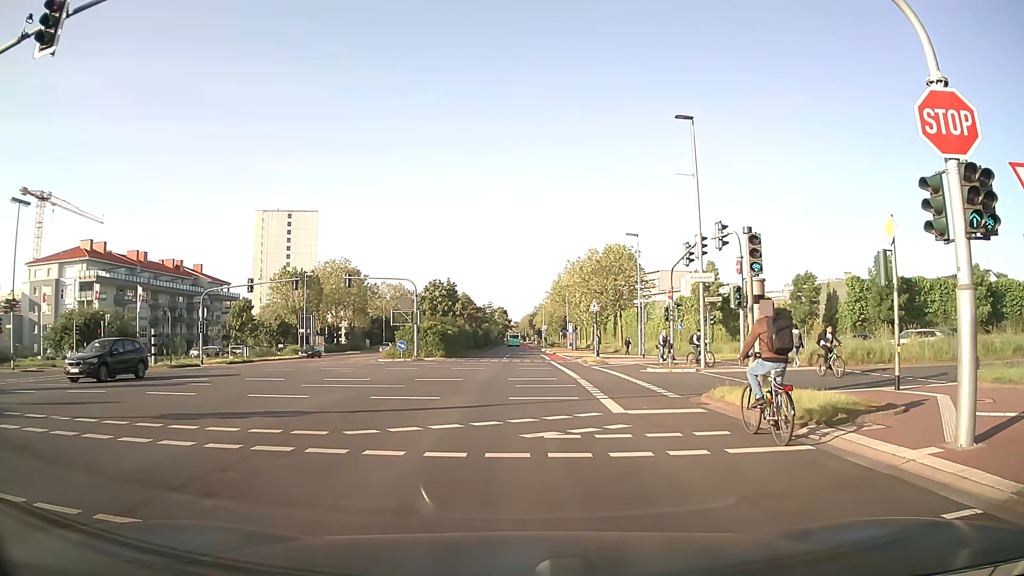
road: secondary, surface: asphalt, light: Day
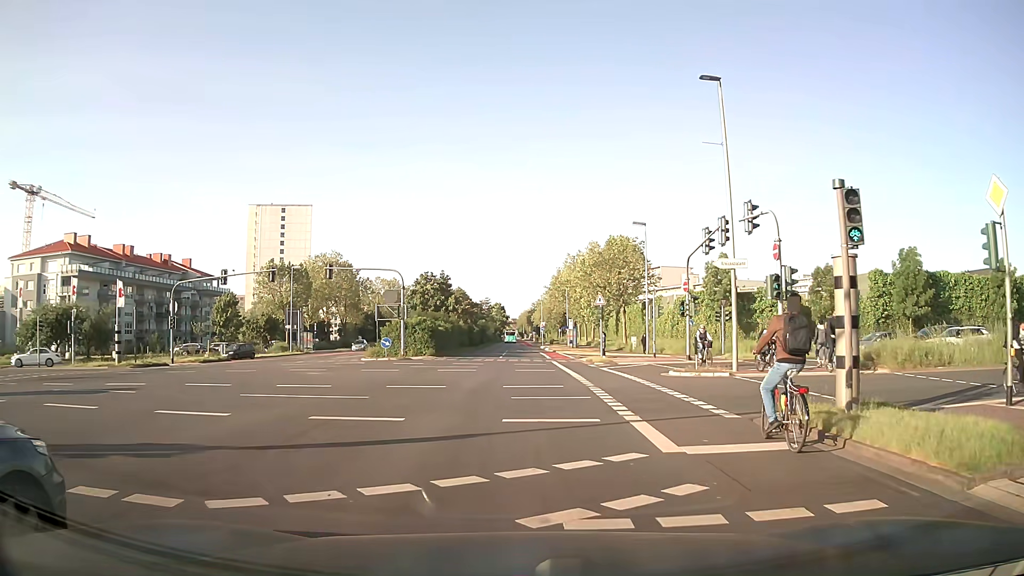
(0.0, +4.8) m; 0°
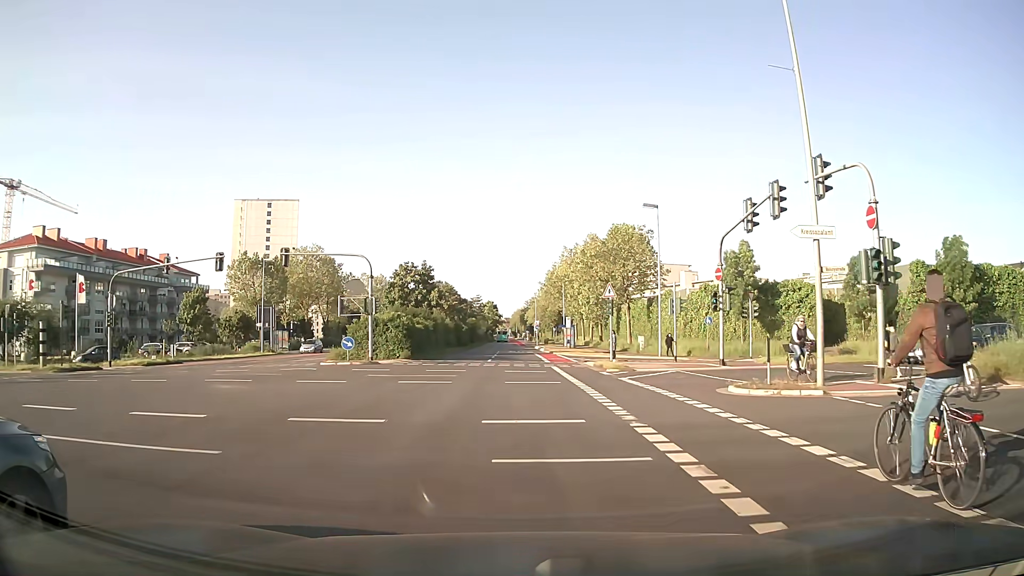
(0.0, +7.7) m; 0°
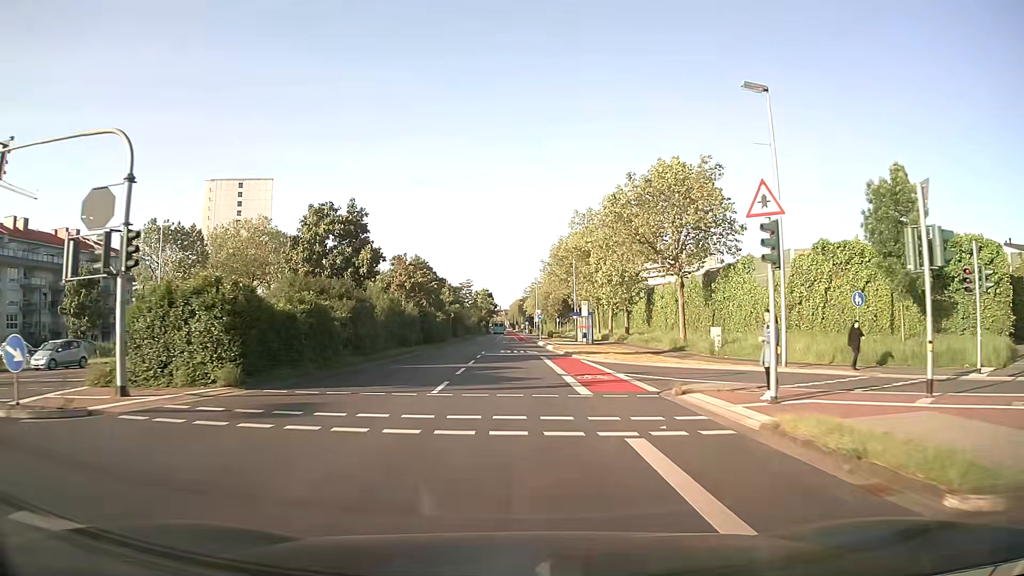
(+0.3, +23.2) m; 0°
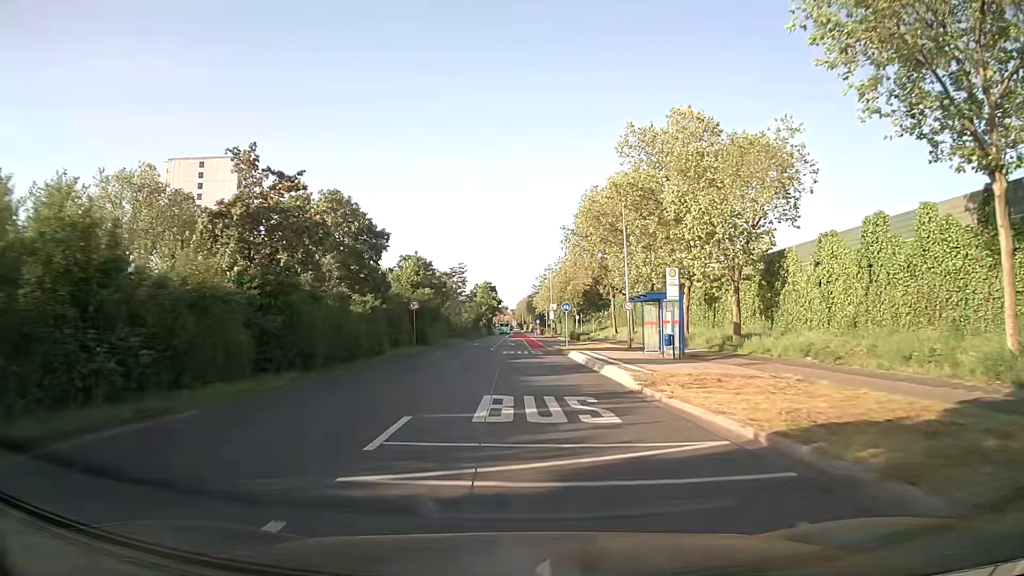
(-0.2, +31.1) m; -1°
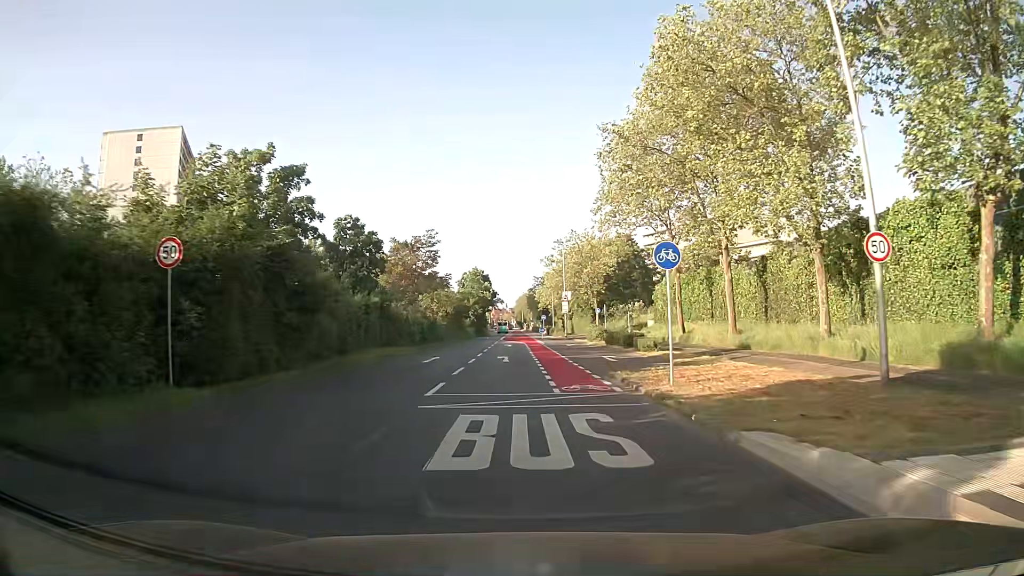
(0.0, +30.6) m; 0°
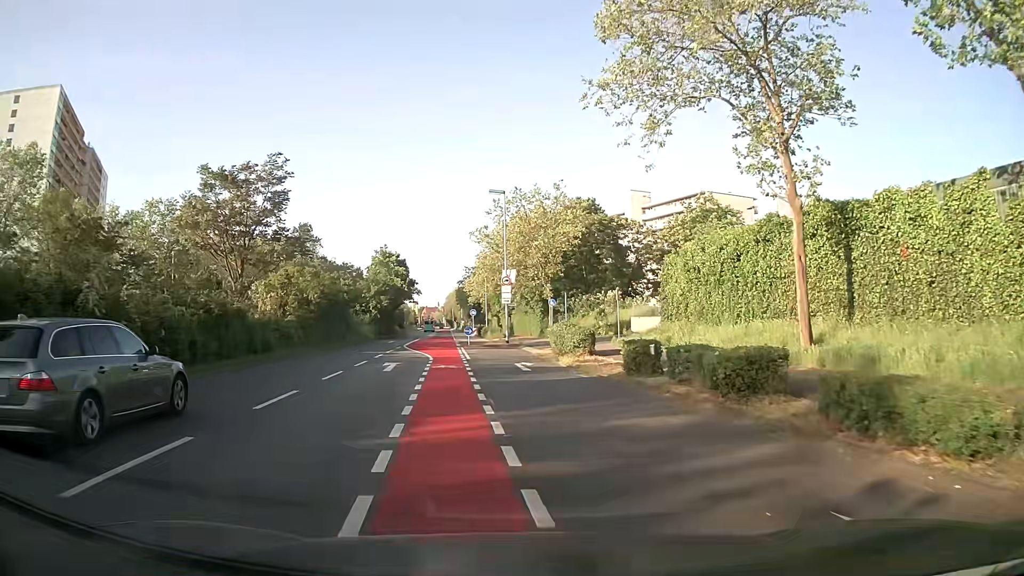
(+1.3, +26.7) m; +6°
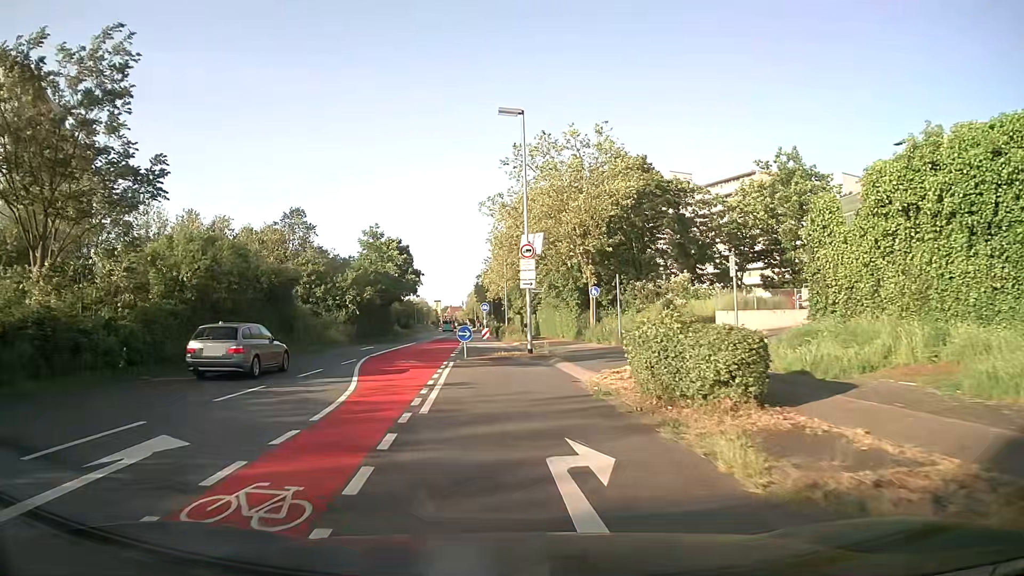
(0.0, +17.2) m; -1°
